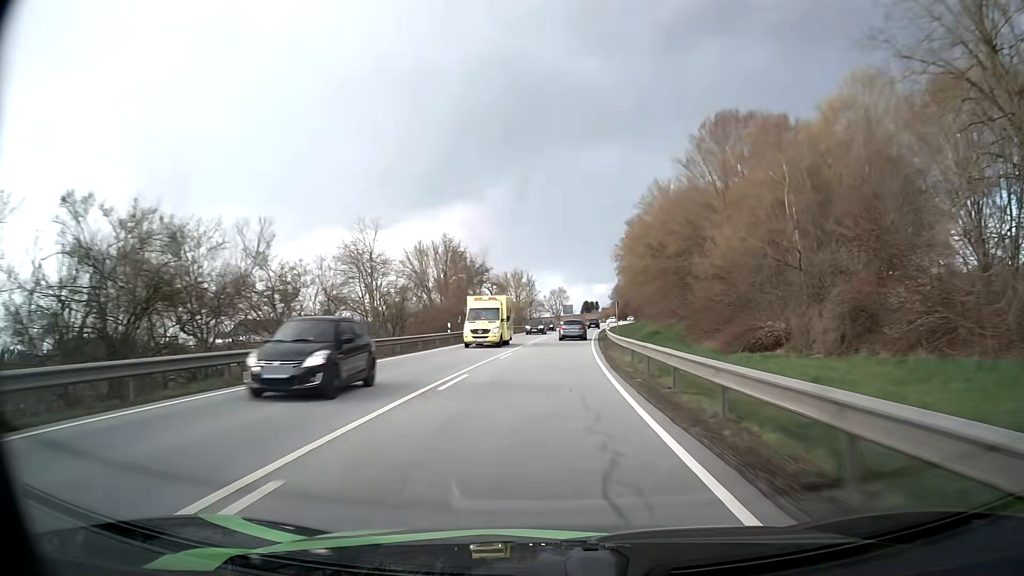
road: primary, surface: asphalt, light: Day
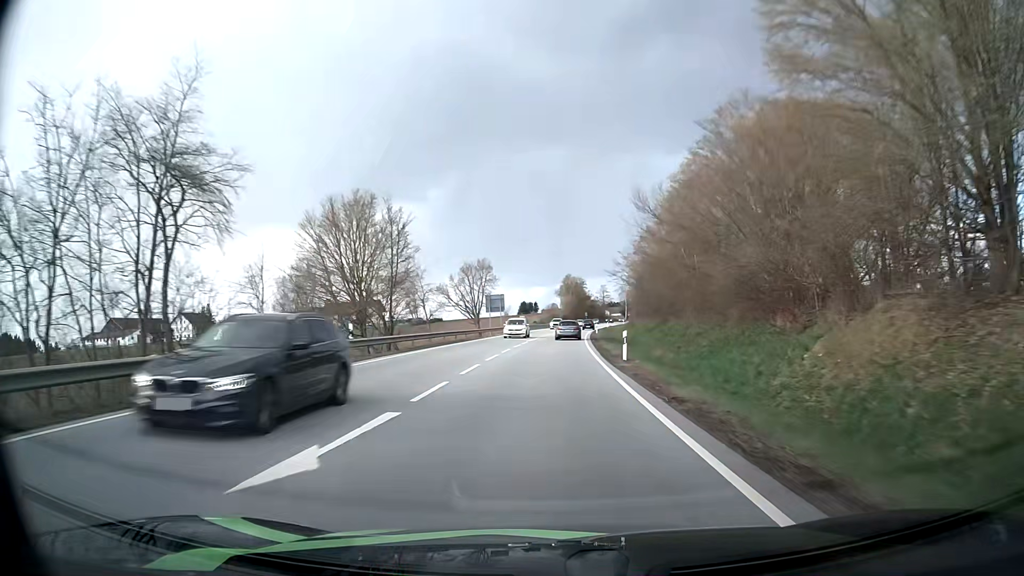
(+2.8, +68.3) m; +5°
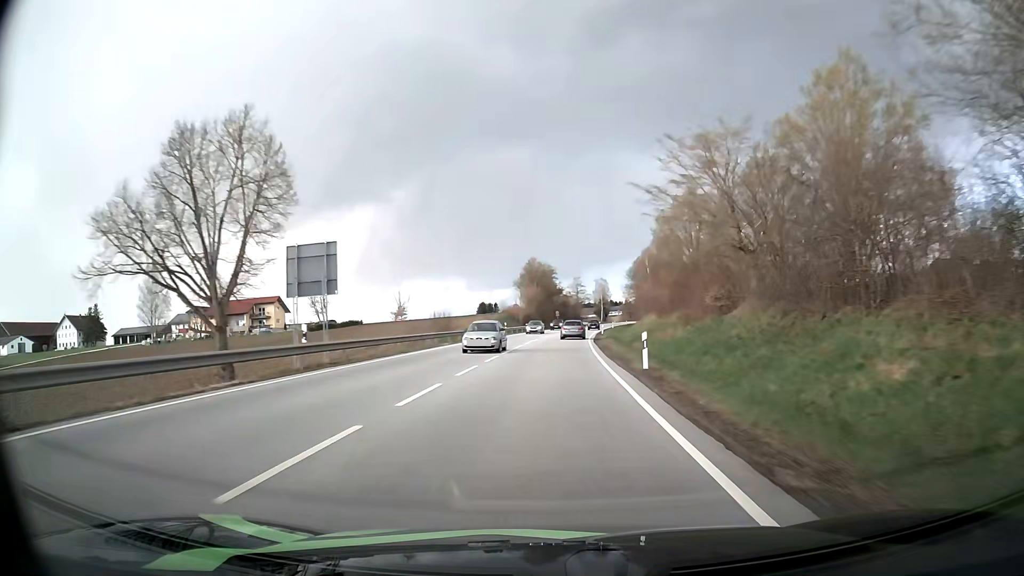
(+1.4, +55.0) m; +3°
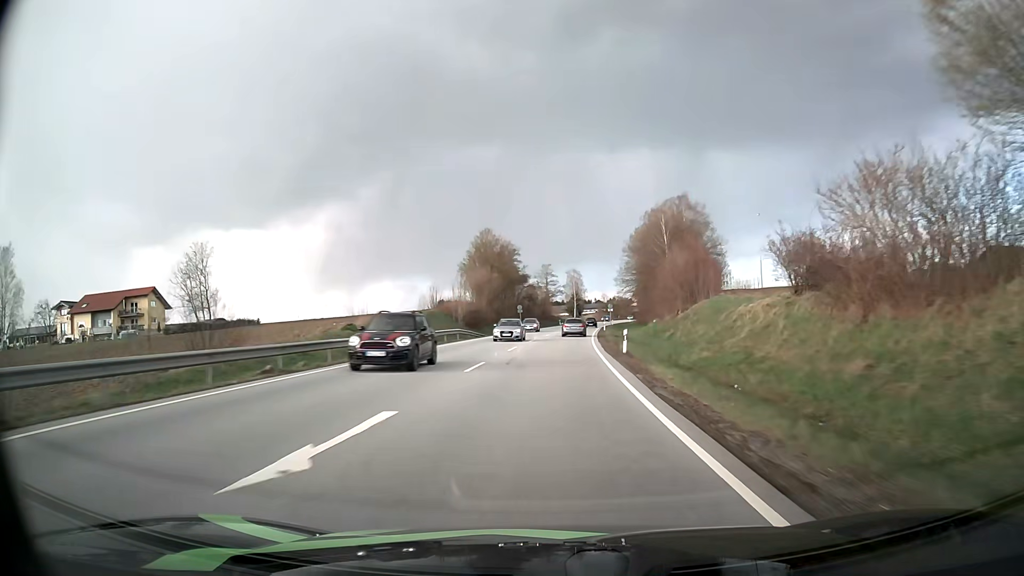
(+0.9, +41.5) m; +3°
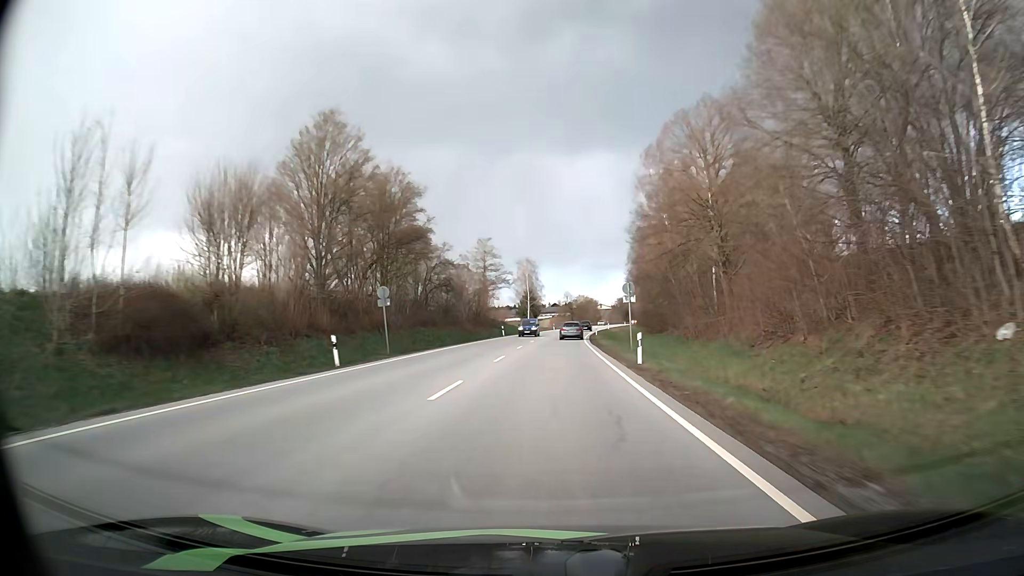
(+1.7, +55.8) m; +4°
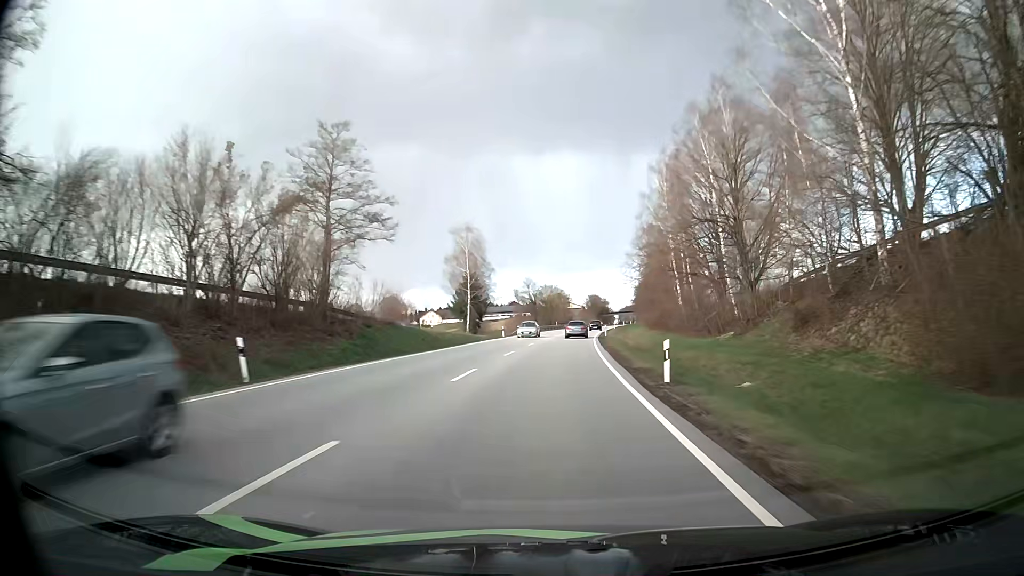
(+1.7, +57.1) m; +3°
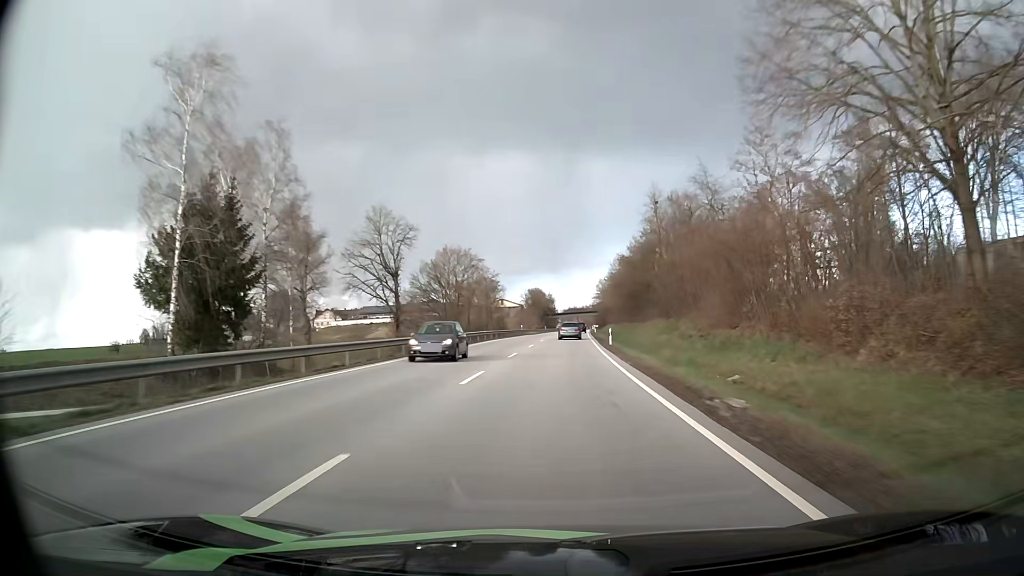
(+3.3, +73.6) m; +5°
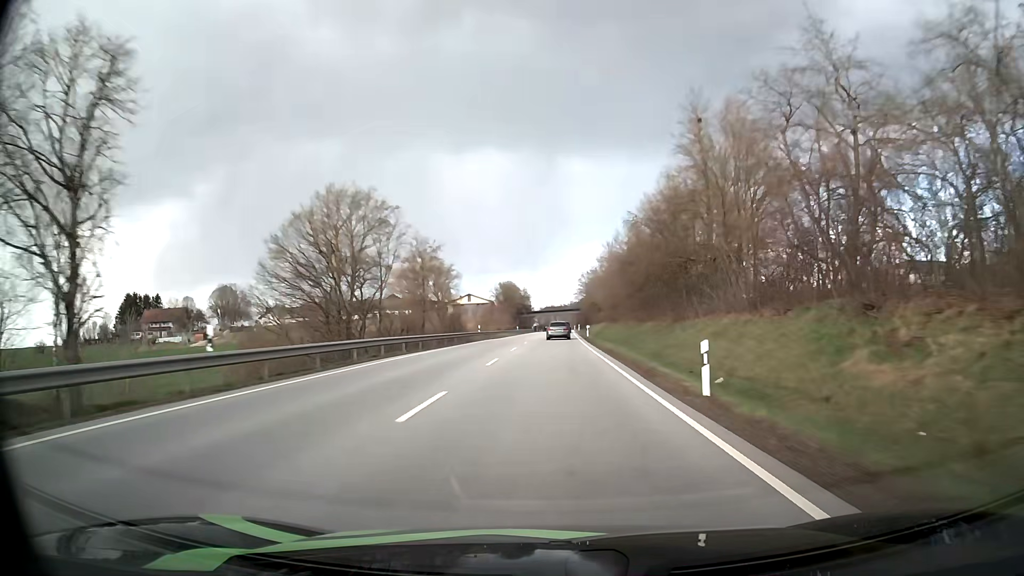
(+0.7, +30.0) m; +2°
(0, +10) (0, +20) (0, +30) (0, +40) (+1, +50) (+1, +60) (+1, +70) (+1, +80) (+1, +90) (+2, +100) m
